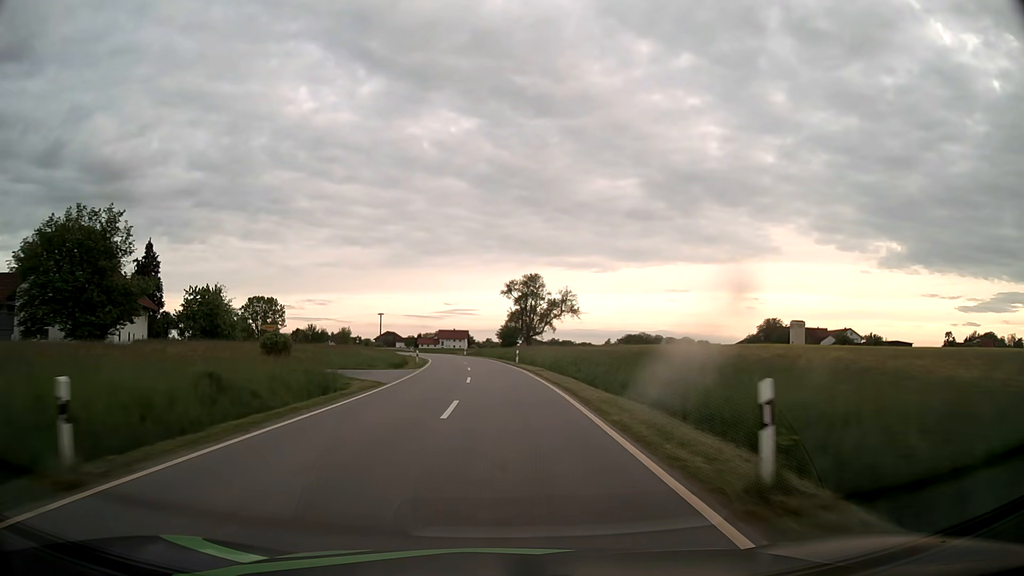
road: tertiary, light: Day
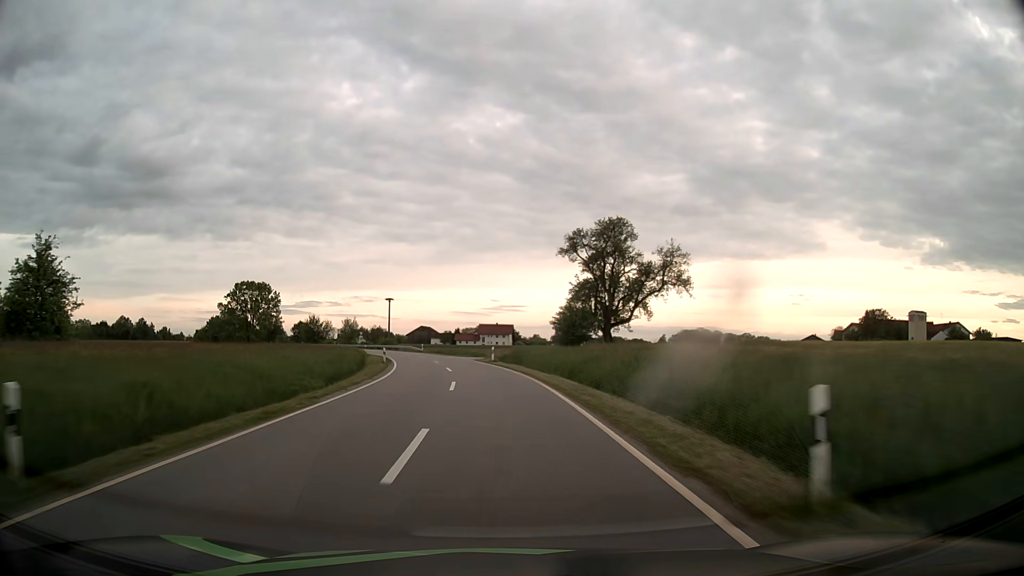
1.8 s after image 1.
(-1.2, +42.5) m; -4°
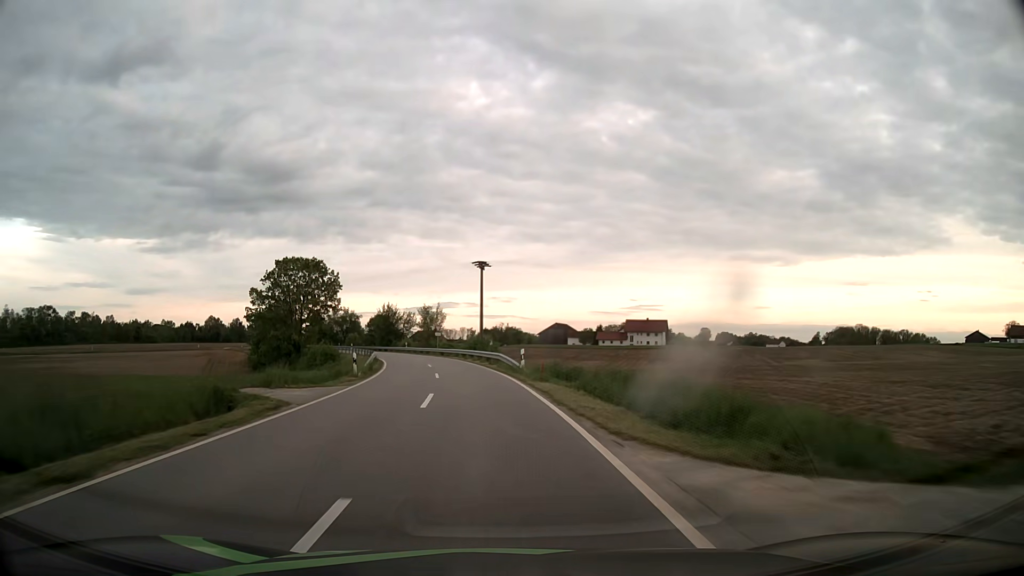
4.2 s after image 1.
(-4.8, +53.1) m; -12°
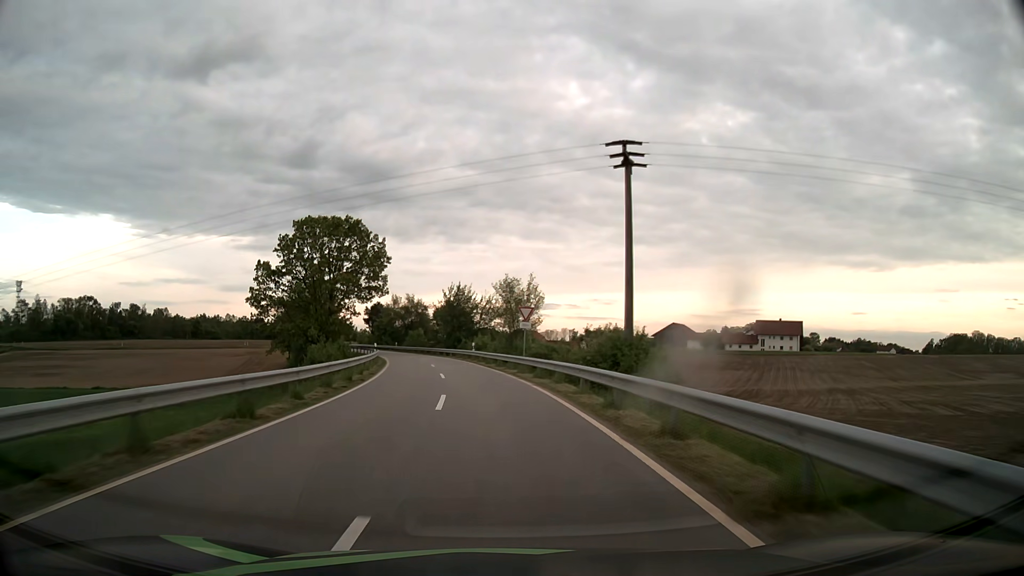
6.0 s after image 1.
(-3.1, +37.1) m; -9°
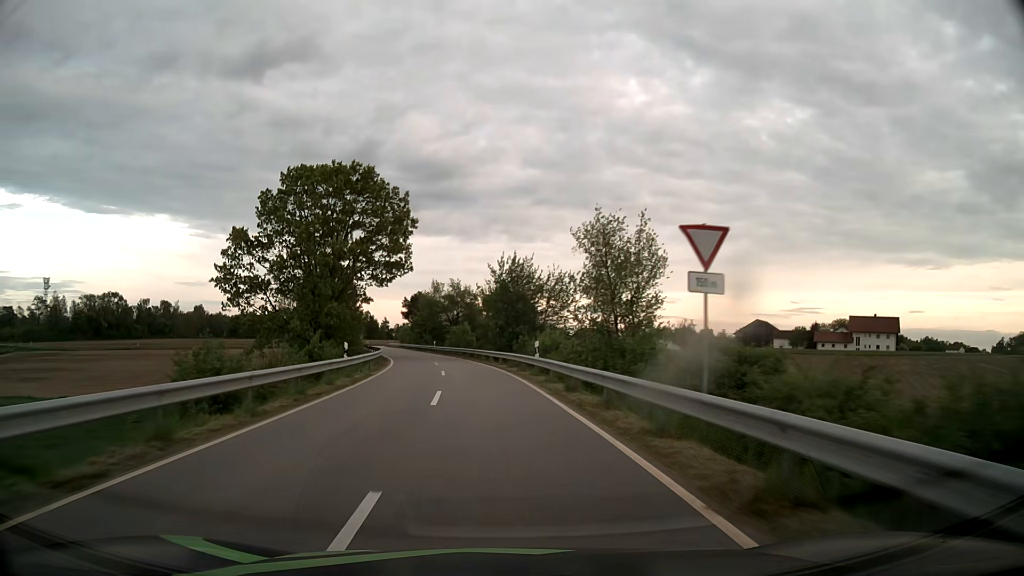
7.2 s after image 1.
(-1.0, +23.5) m; -5°
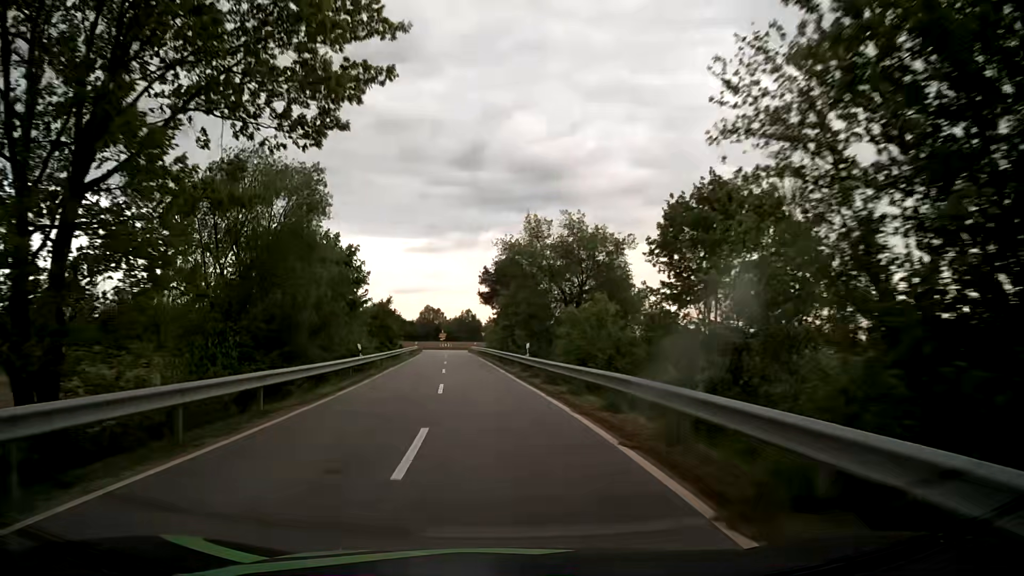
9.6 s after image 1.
(-3.7, +44.0) m; -9°
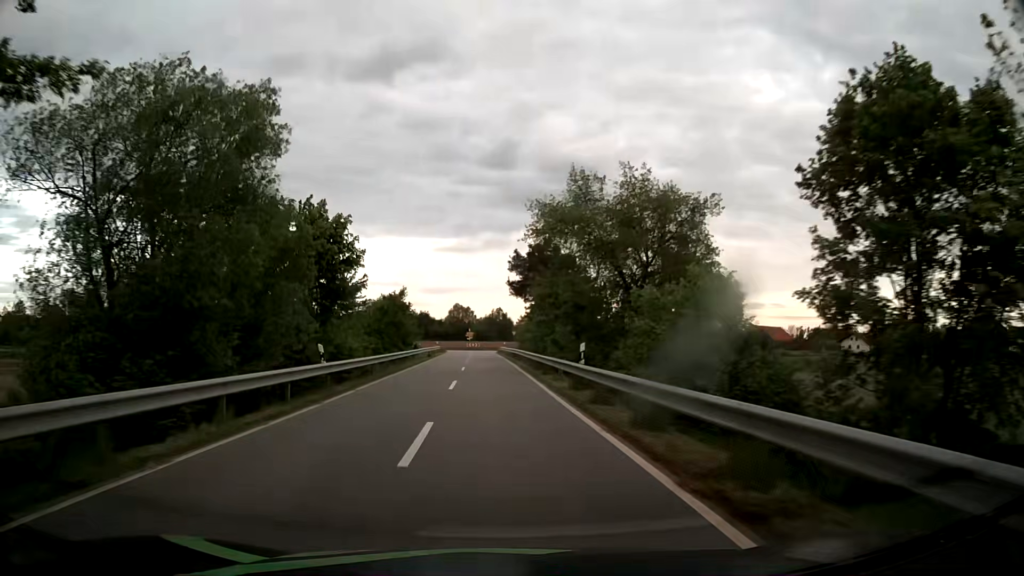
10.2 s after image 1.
(-0.2, +10.5) m; -2°
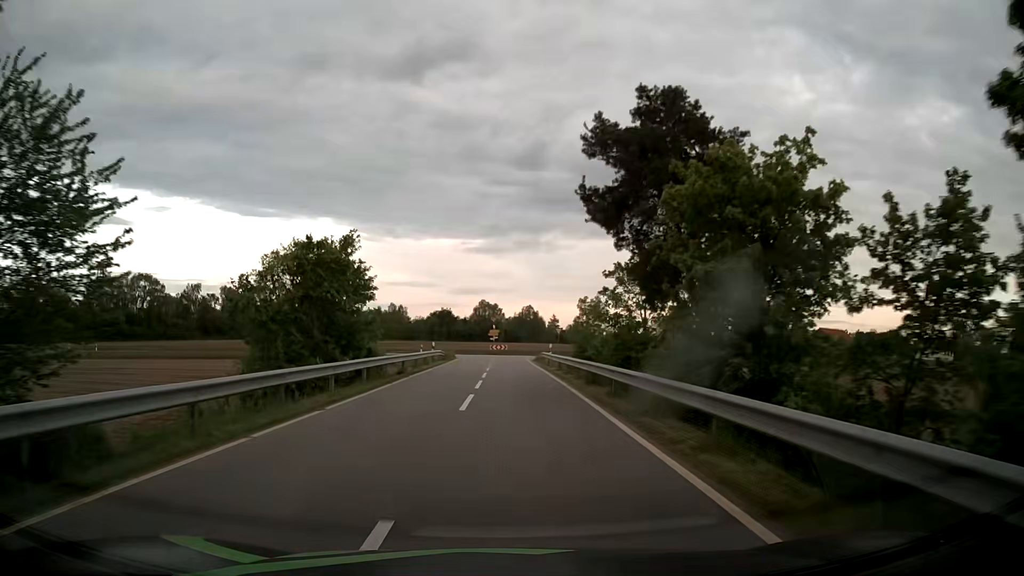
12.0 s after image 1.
(-1.4, +29.9) m; -3°
(0, +10) (0, +20) (0, +30) (0, +40) (0, +50) (+1, +60) (+5, +69) (+13, +74) (+23, +76) (+33, +78) m
